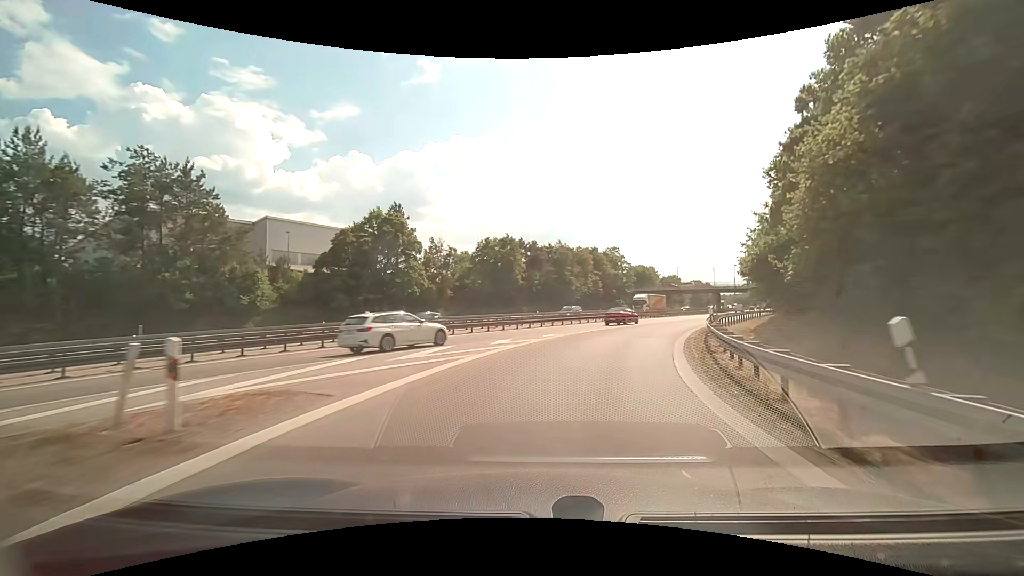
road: motorway_link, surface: asphalt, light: Day
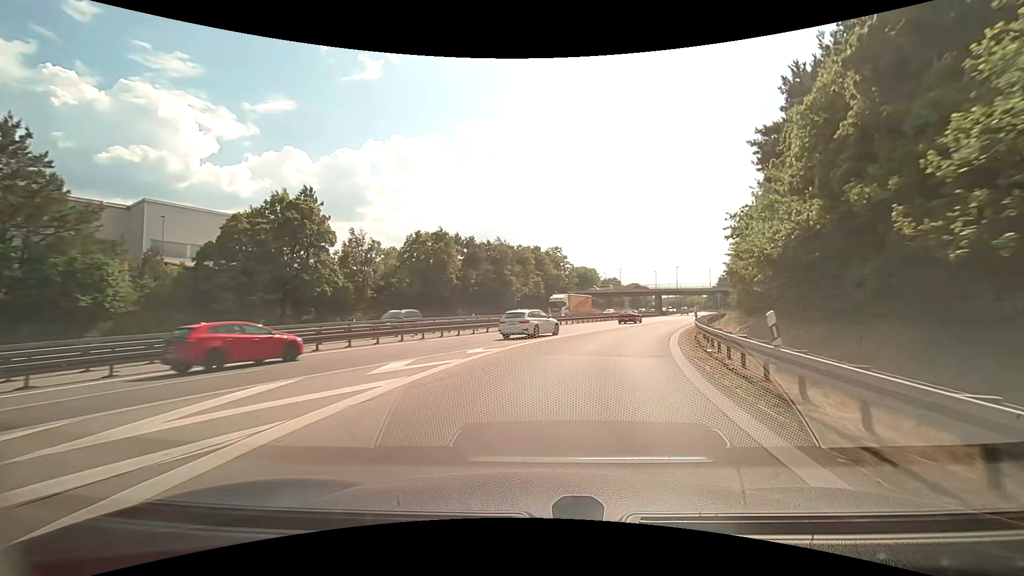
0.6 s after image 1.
(+0.5, +8.3) m; +7°
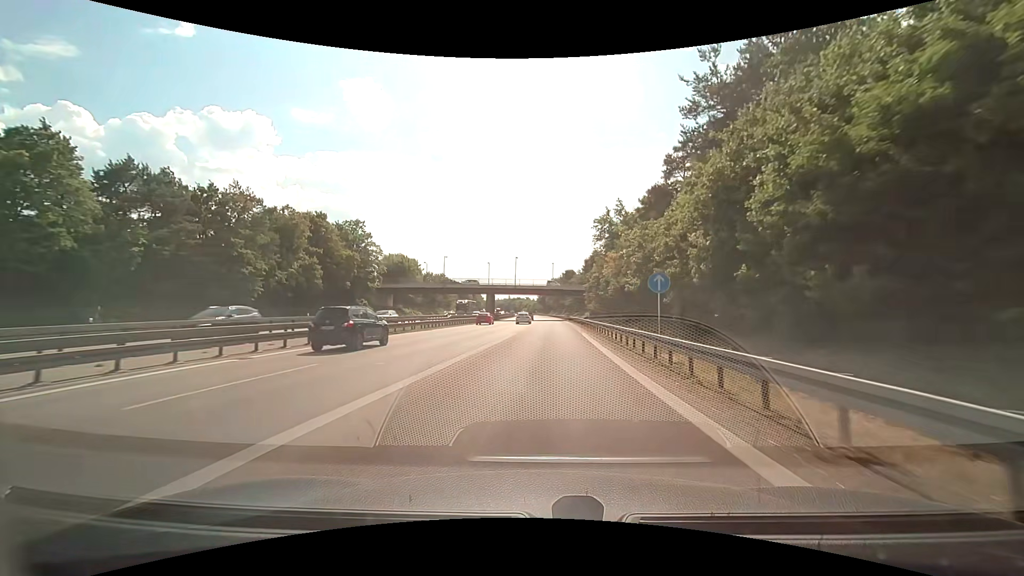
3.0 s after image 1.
(+6.9, +33.0) m; +19°
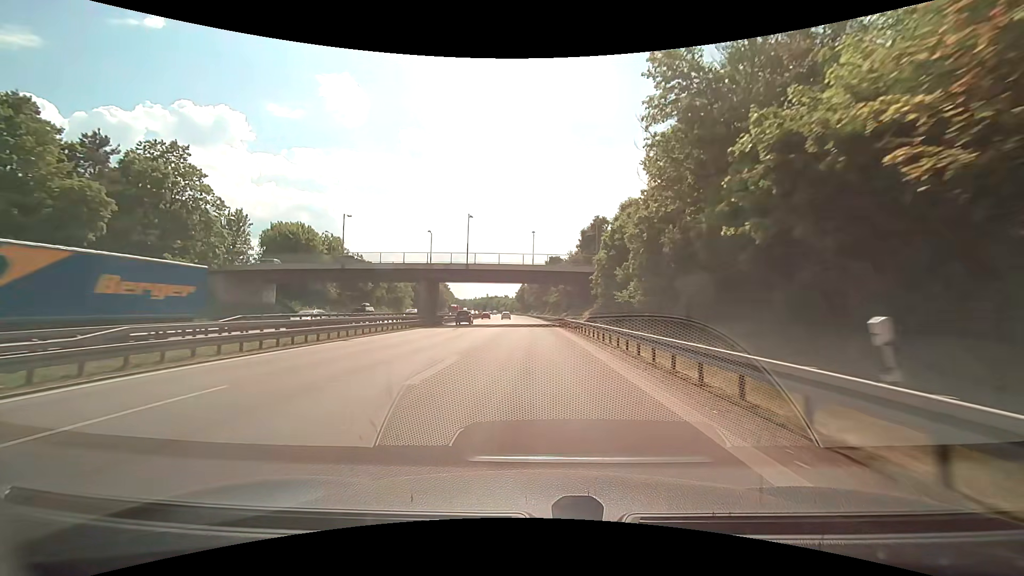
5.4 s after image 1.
(+1.6, +40.2) m; +3°
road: motorway
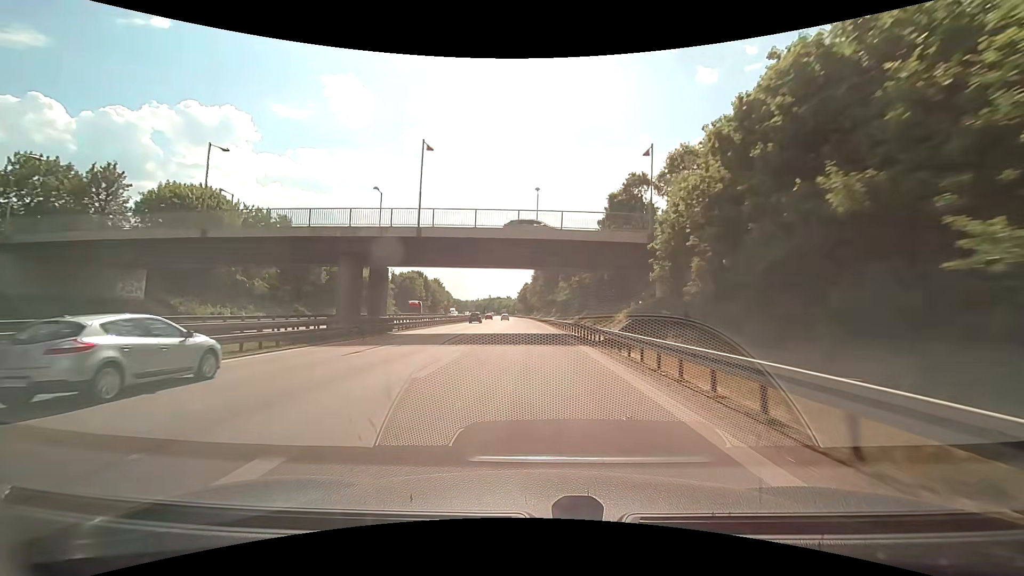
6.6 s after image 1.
(-0.1, +23.3) m; -1°
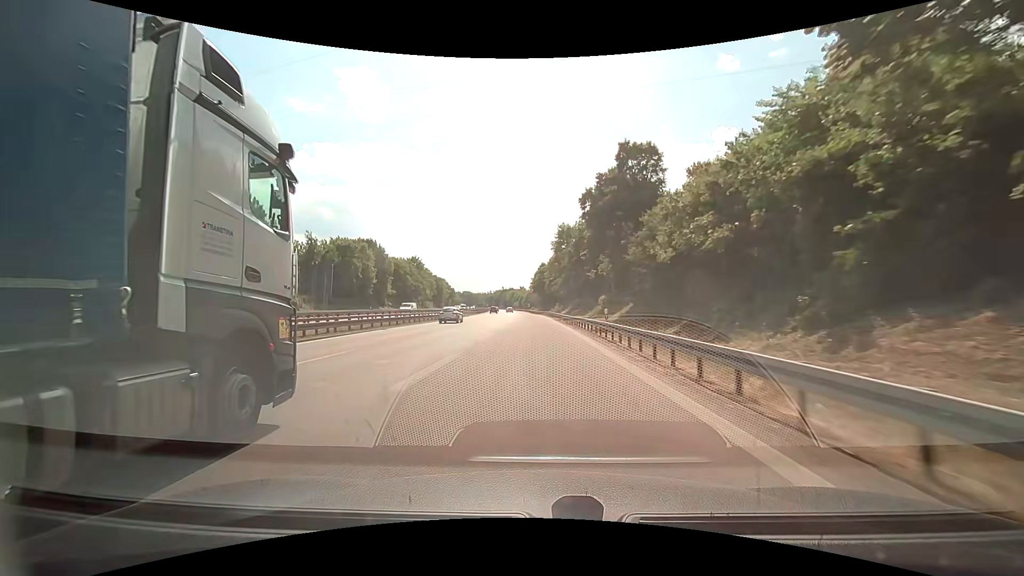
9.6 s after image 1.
(-1.1, +62.7) m; -2°
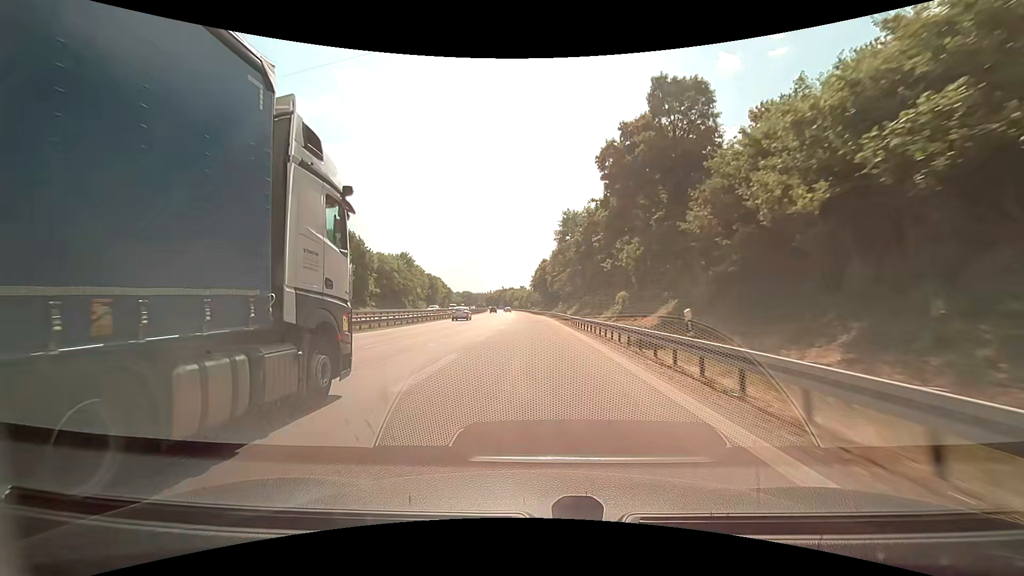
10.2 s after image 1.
(0.0, +12.1) m; 0°
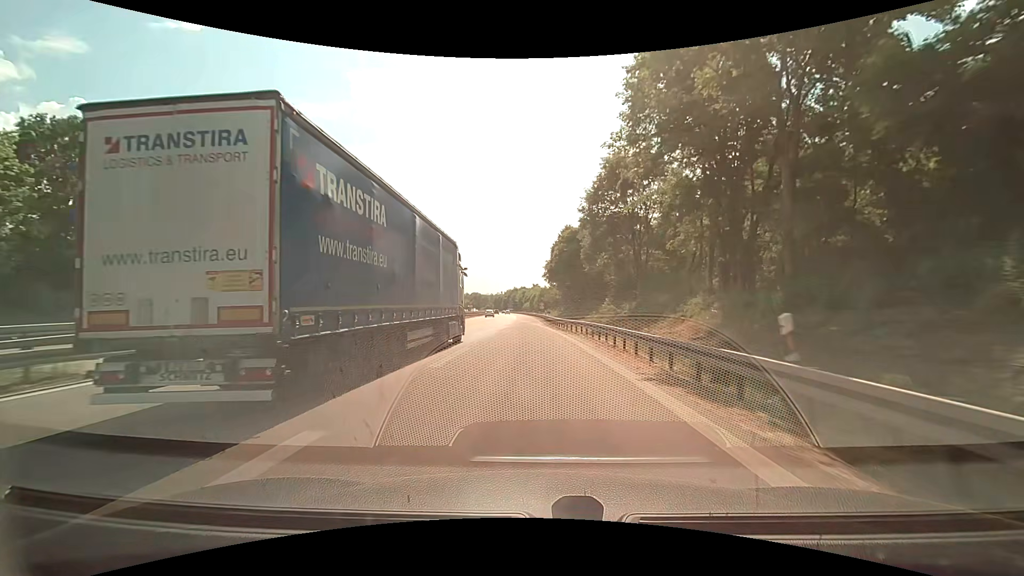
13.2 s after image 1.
(-0.5, +56.3) m; -2°
(0, +10) (0, +20) (0, +30) (-1, +40) (-1, +50) (-2, +60) (-3, +70) (-4, +80) (-4, +90) (-5, +100) m
